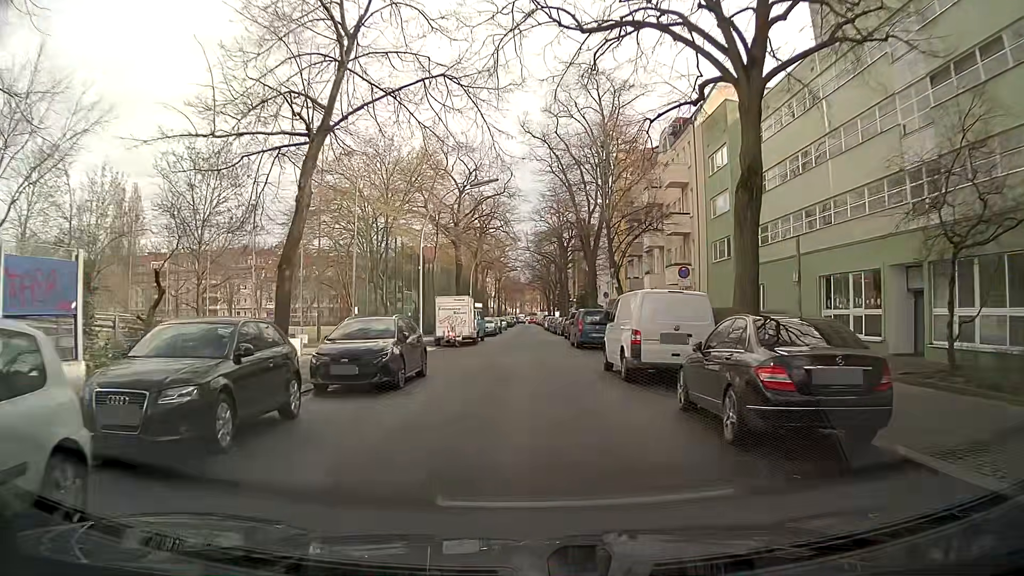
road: residential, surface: asphalt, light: Day
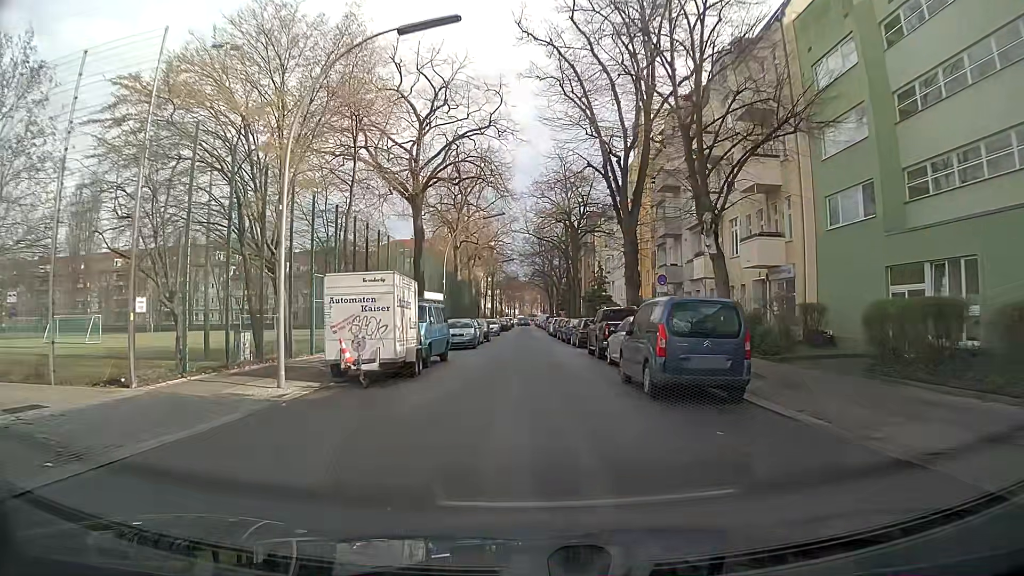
(+0.1, +18.2) m; 0°
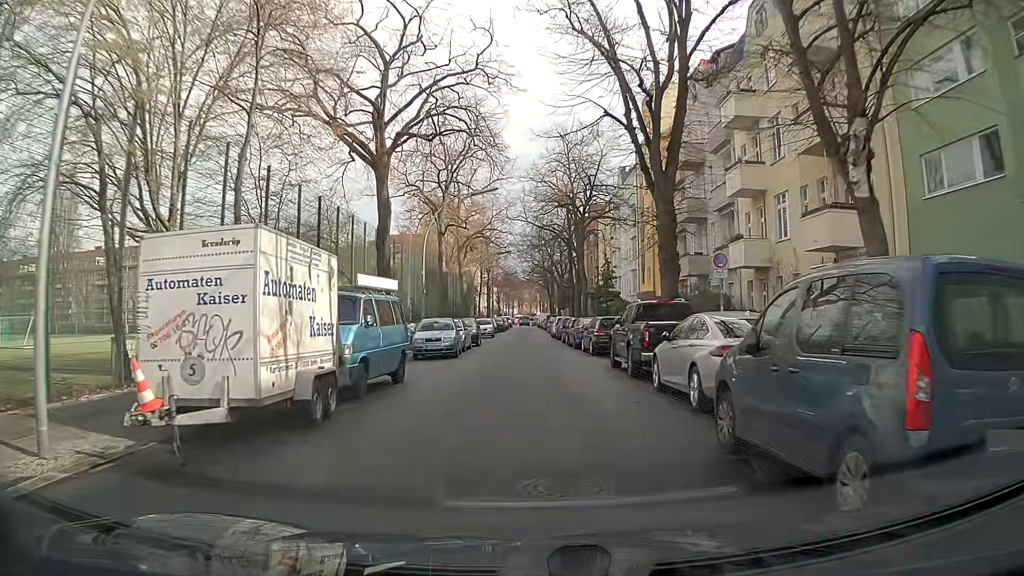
(+0.1, +7.8) m; +1°
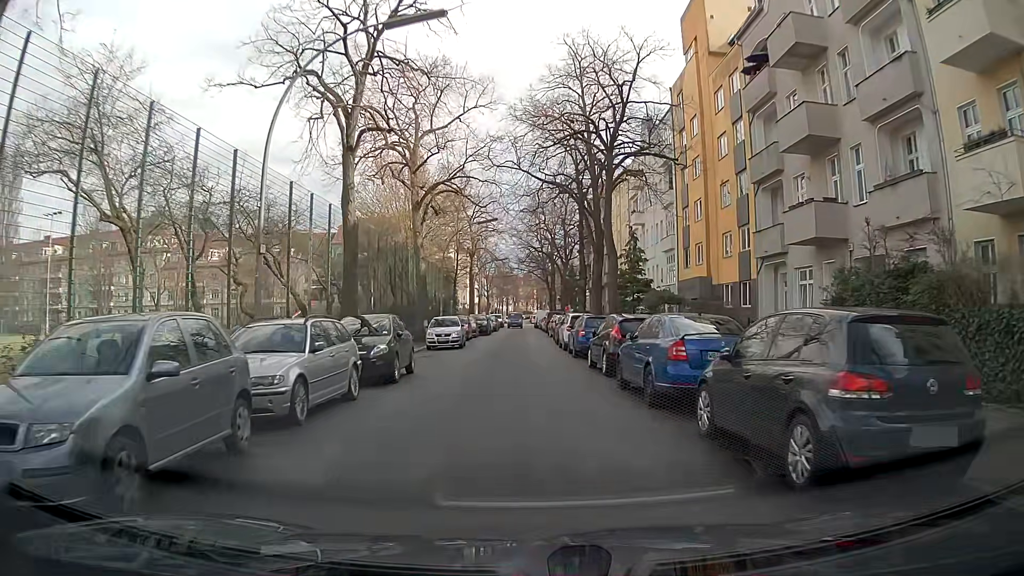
(+0.2, +20.2) m; -2°
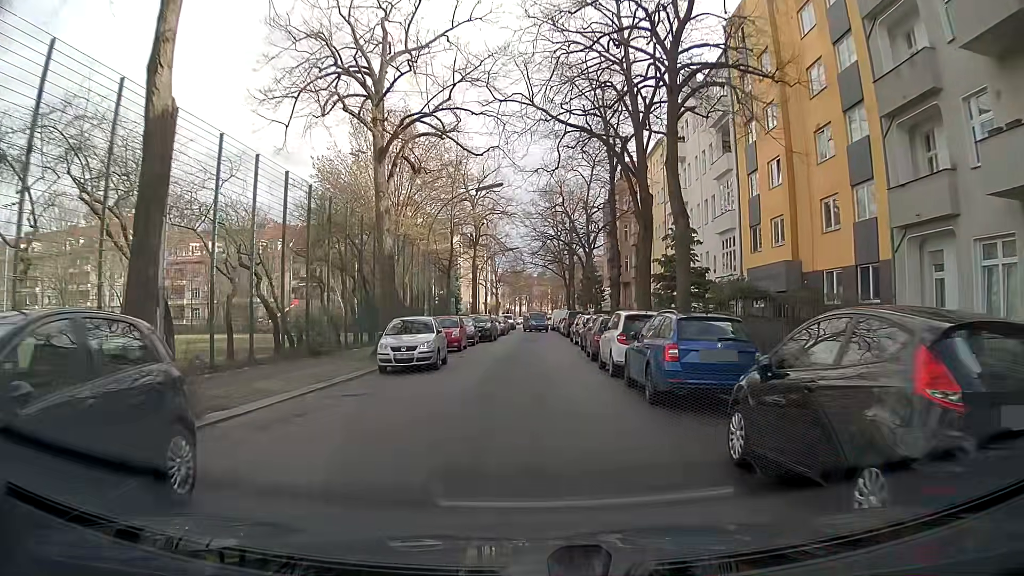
(+0.3, +12.0) m; +1°
